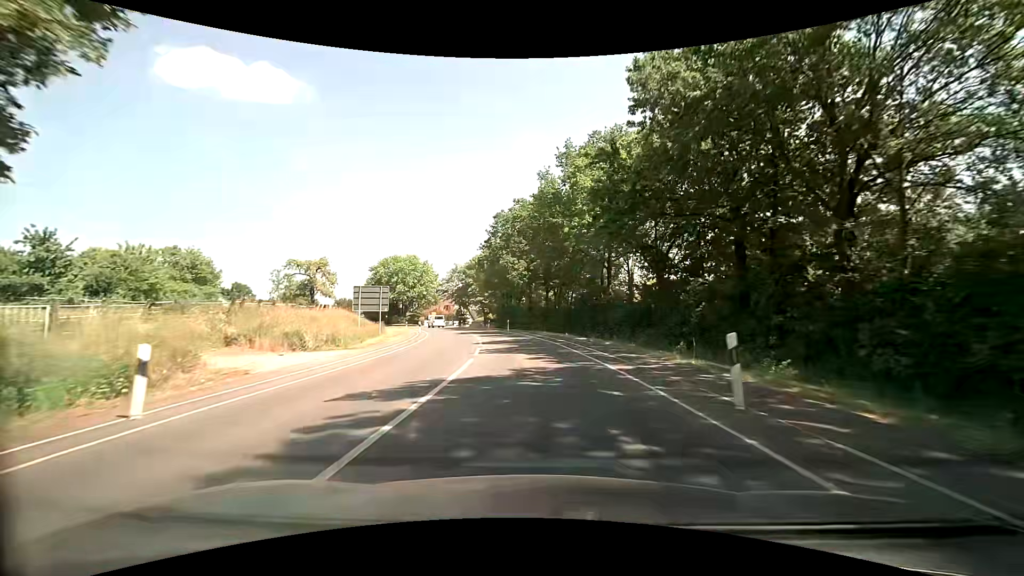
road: secondary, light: Day
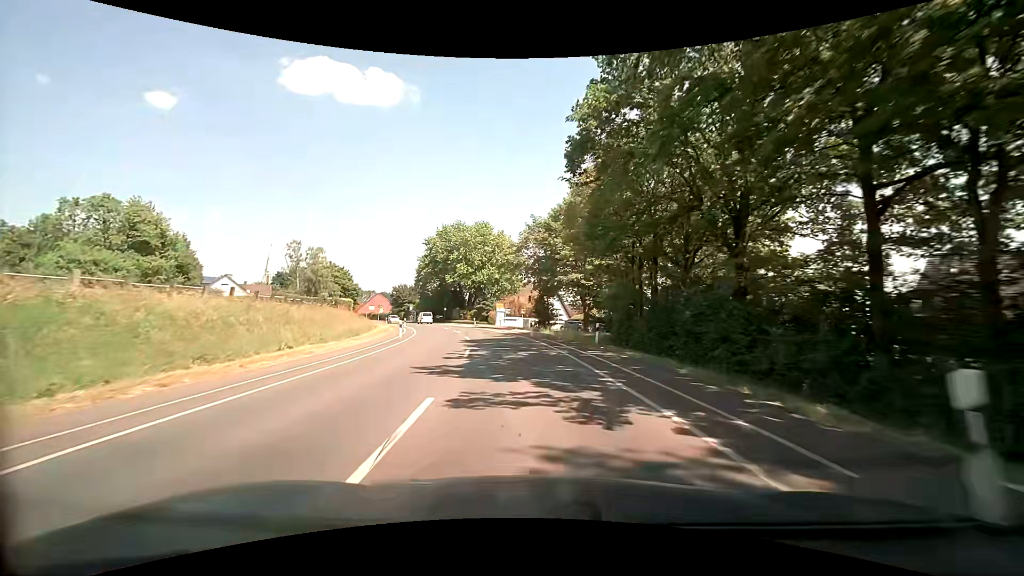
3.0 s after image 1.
(-3.7, +43.3) m; -11°
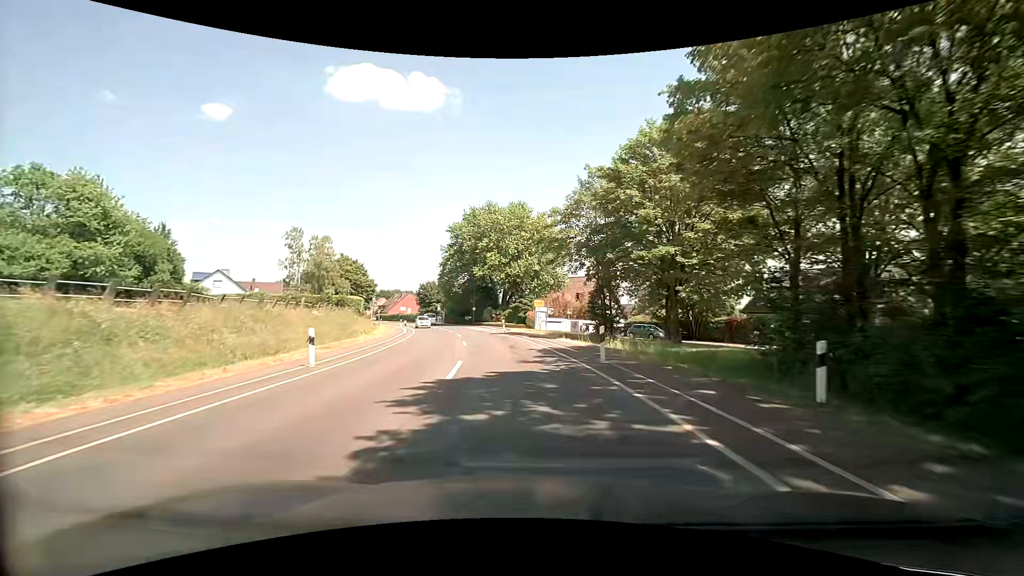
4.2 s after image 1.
(-0.8, +17.4) m; -6°
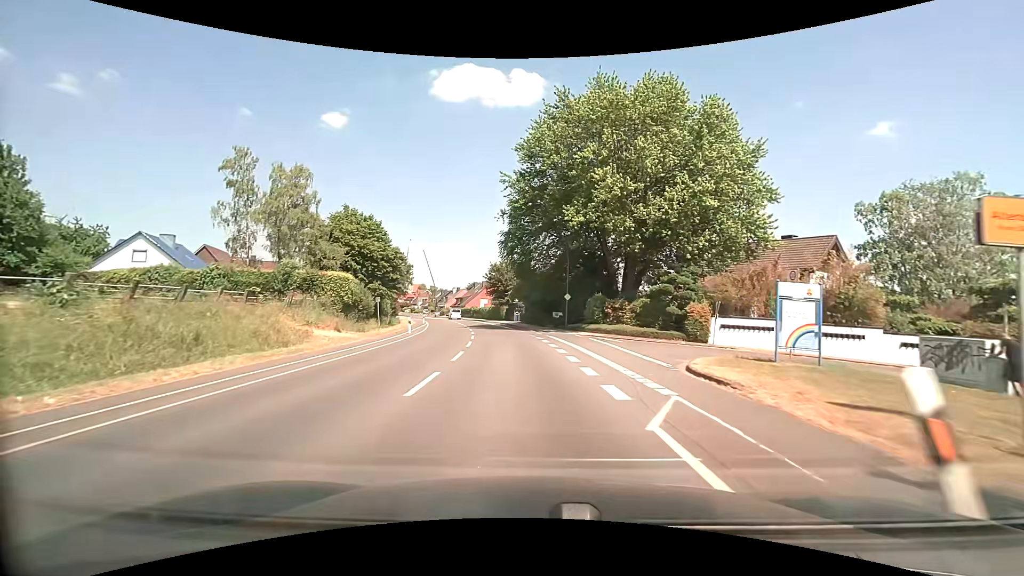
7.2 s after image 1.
(-3.2, +38.8) m; -11°
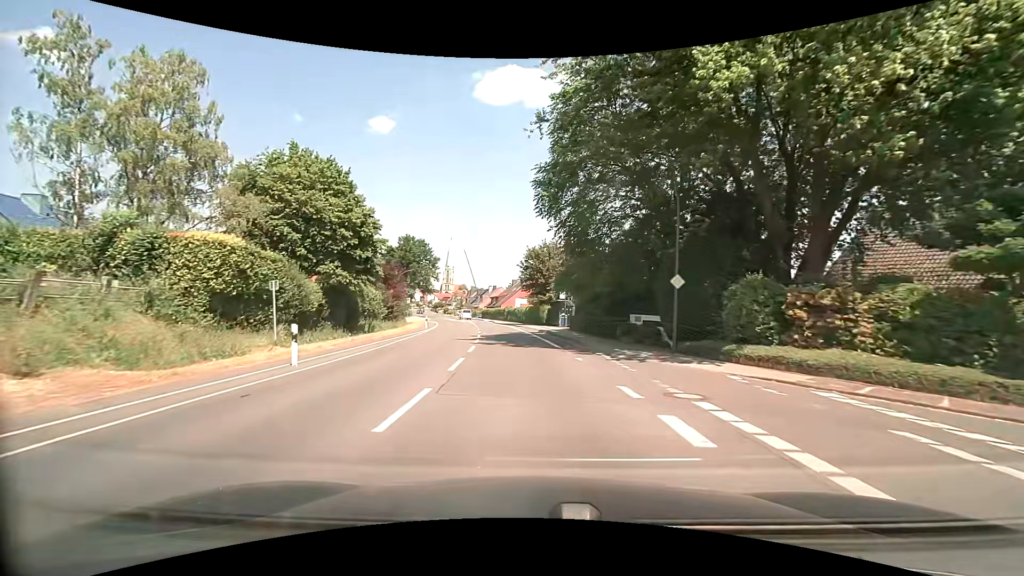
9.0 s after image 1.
(-0.7, +20.6) m; -5°
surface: asphalt
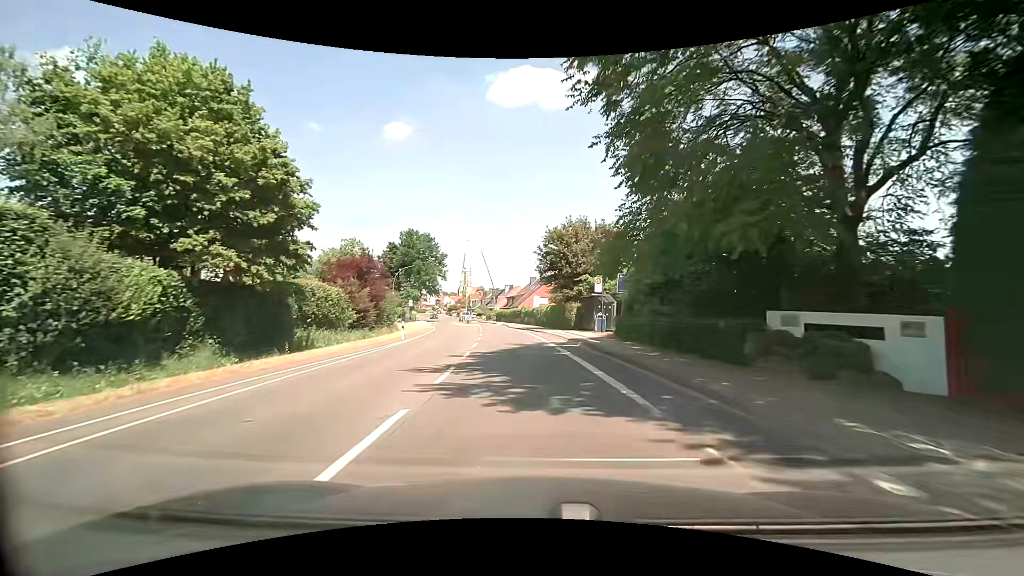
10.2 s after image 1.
(-0.3, +13.6) m; -2°
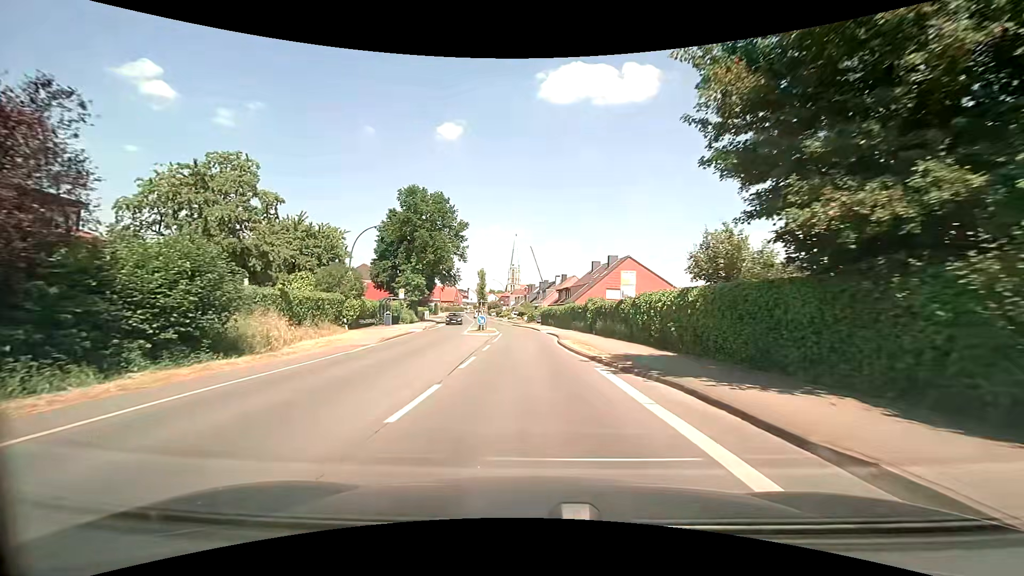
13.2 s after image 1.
(-1.9, +34.2) m; -6°
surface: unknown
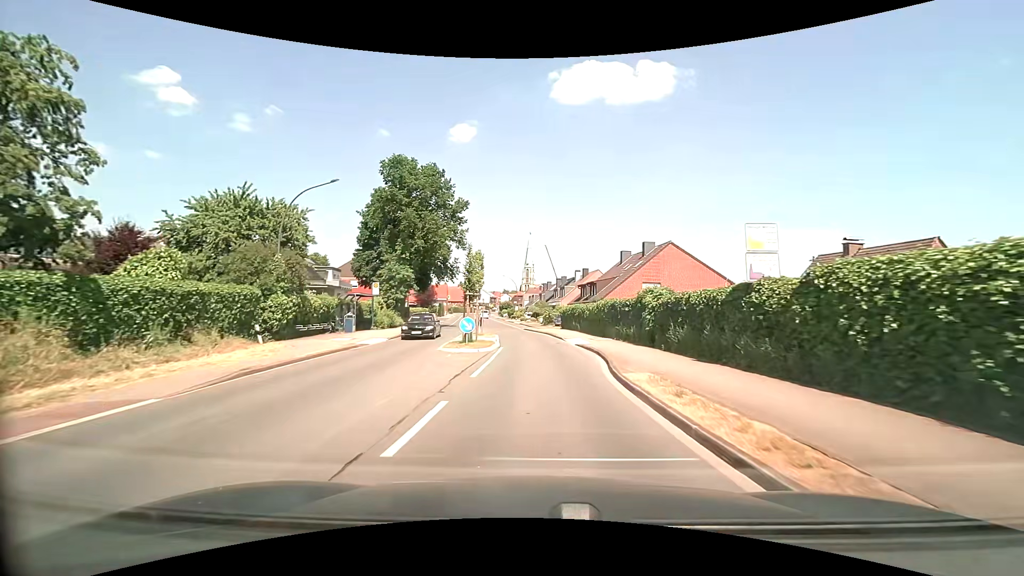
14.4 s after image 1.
(-0.2, +13.6) m; -2°
(0, +10) (0, +20) (0, +30) (-1, +40) (-2, +50) (-3, +60) (-5, +70) (-6, +80) (-7, +90) (-8, +99) m
